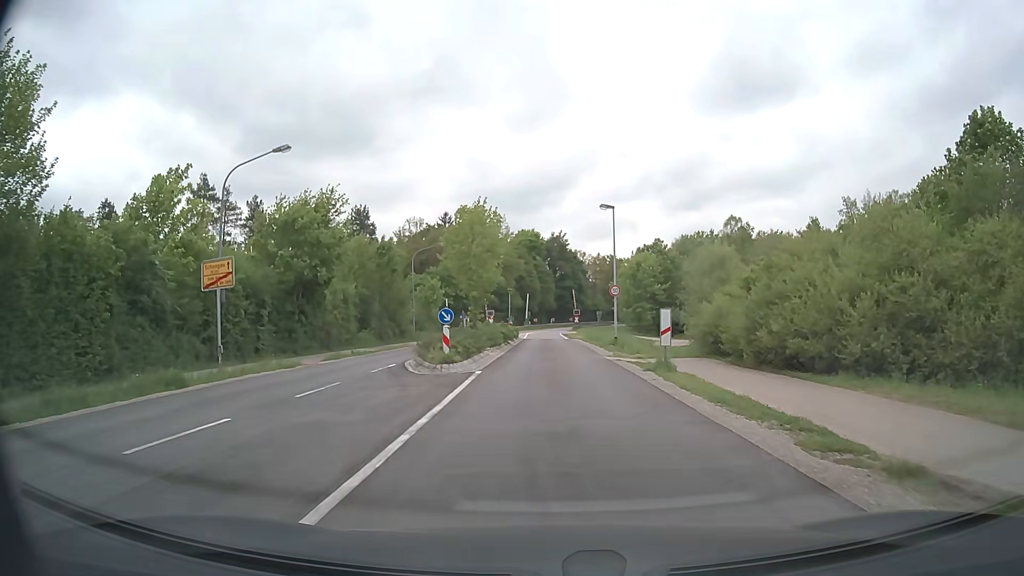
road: secondary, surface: asphalt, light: Day
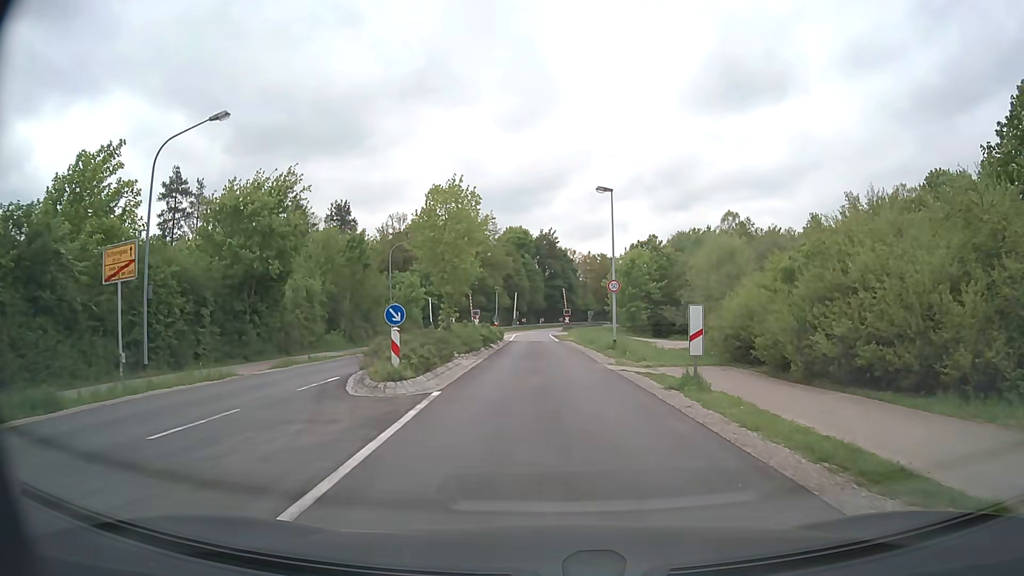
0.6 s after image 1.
(0.0, +5.1) m; +1°
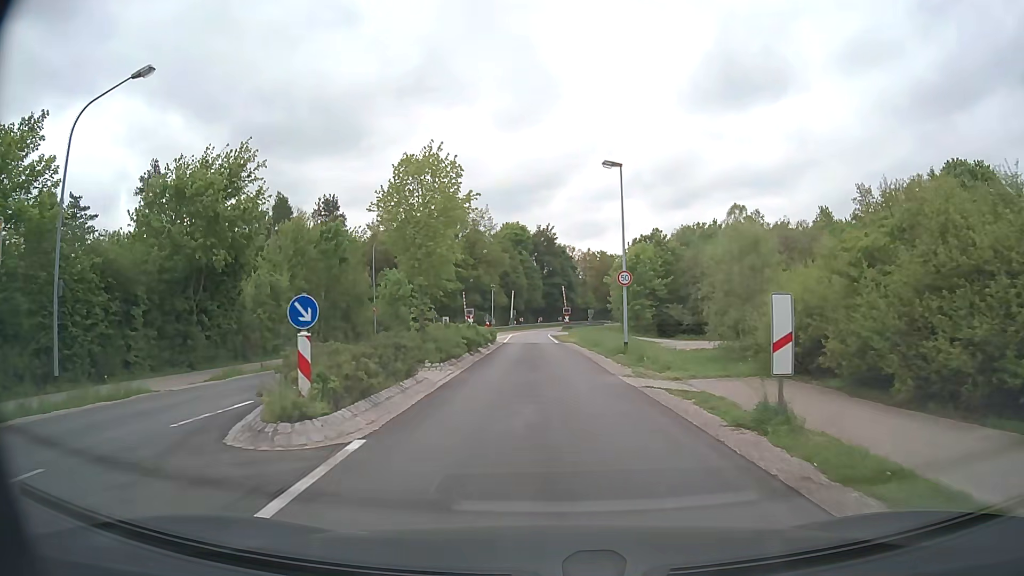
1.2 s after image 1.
(0.0, +5.2) m; 0°
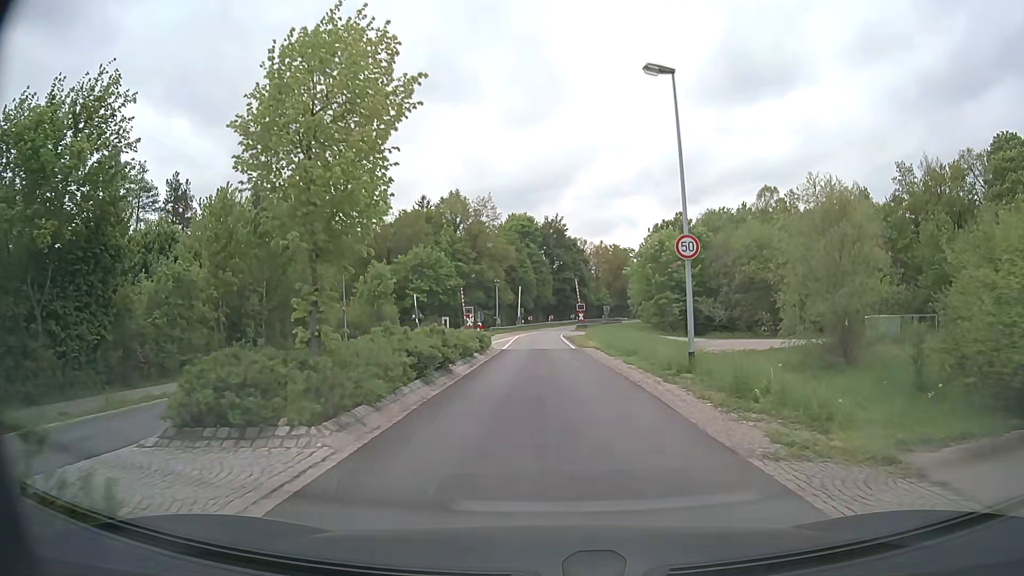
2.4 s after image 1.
(-0.1, +10.6) m; -1°
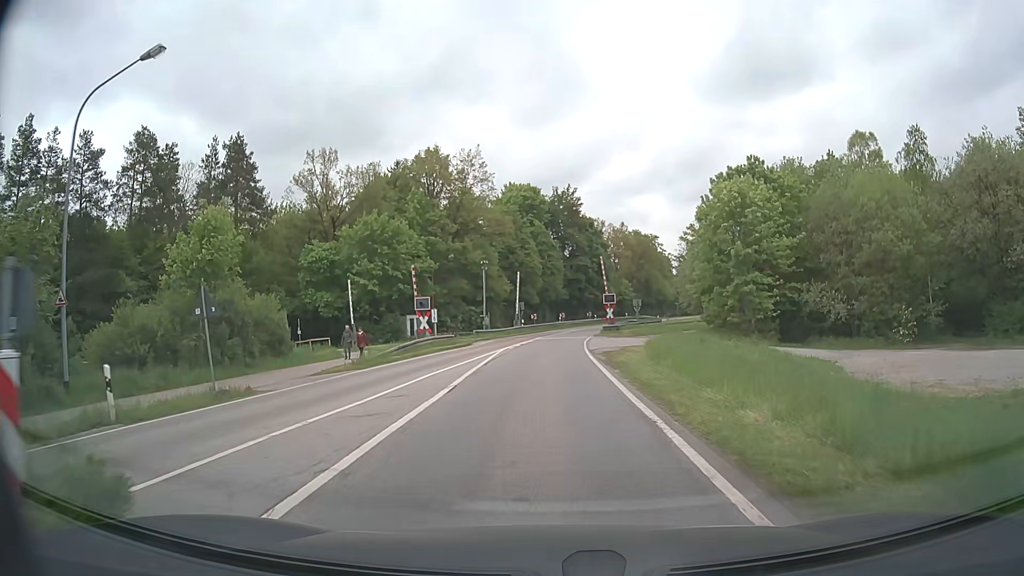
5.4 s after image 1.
(-0.2, +27.8) m; -1°
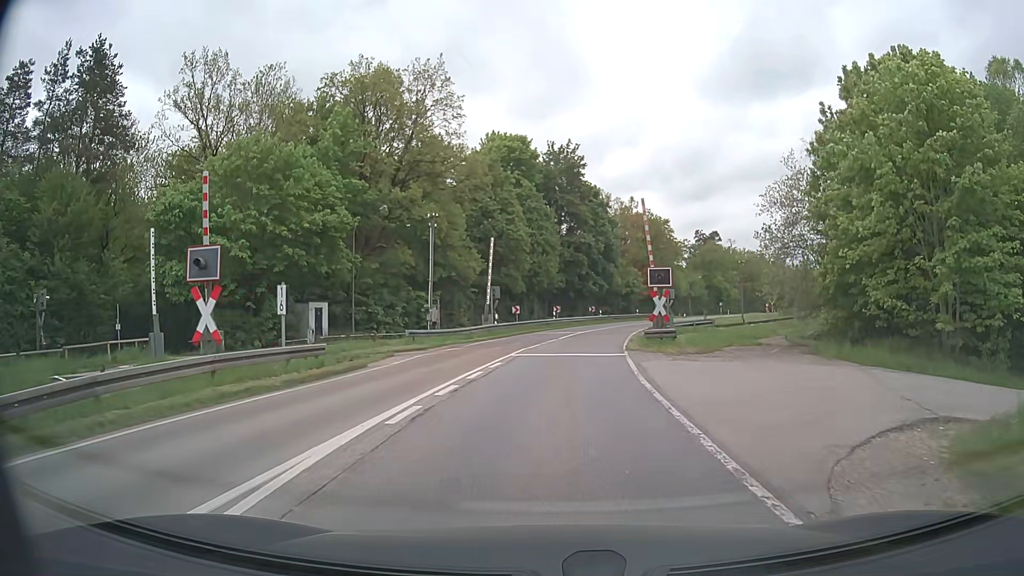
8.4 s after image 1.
(-0.1, +24.8) m; +1°
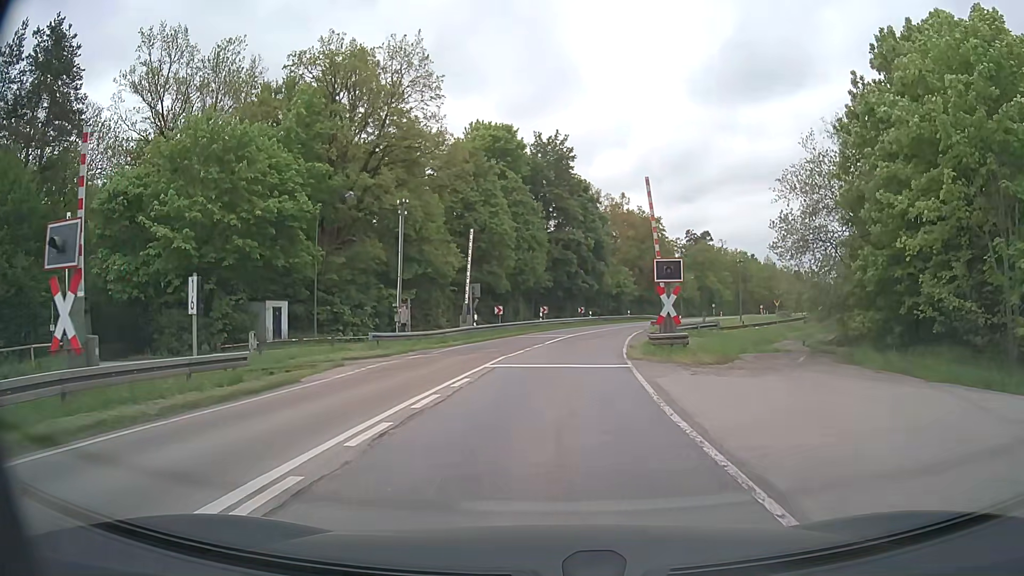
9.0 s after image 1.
(0.0, +4.5) m; +1°
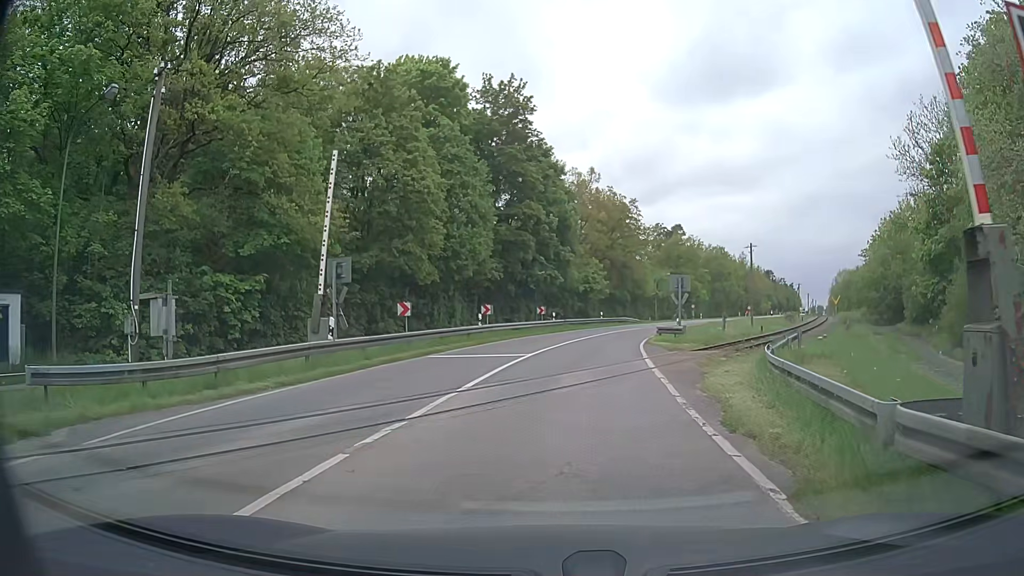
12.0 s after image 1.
(+0.6, +18.5) m; +4°
